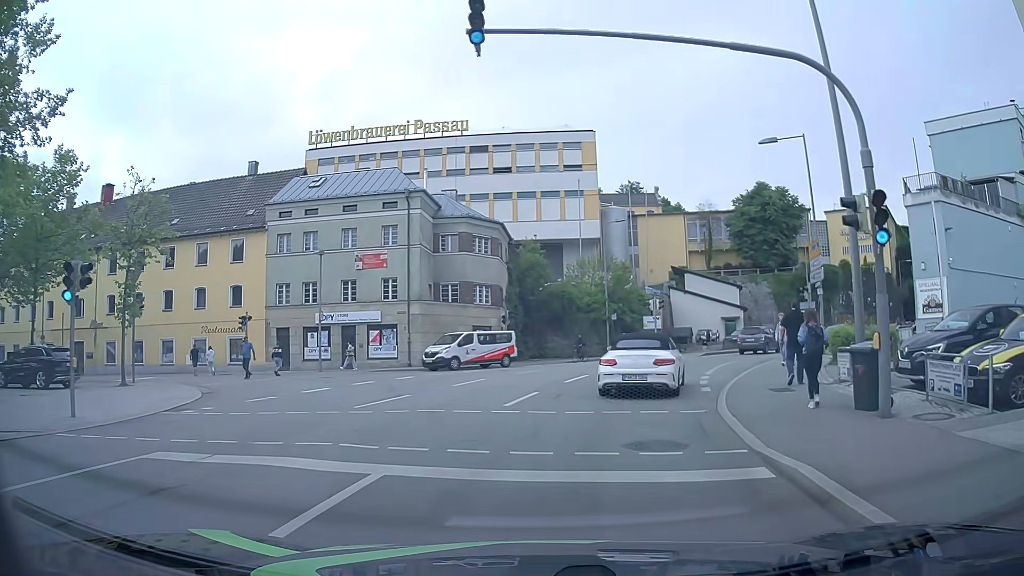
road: residential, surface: asphalt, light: Day
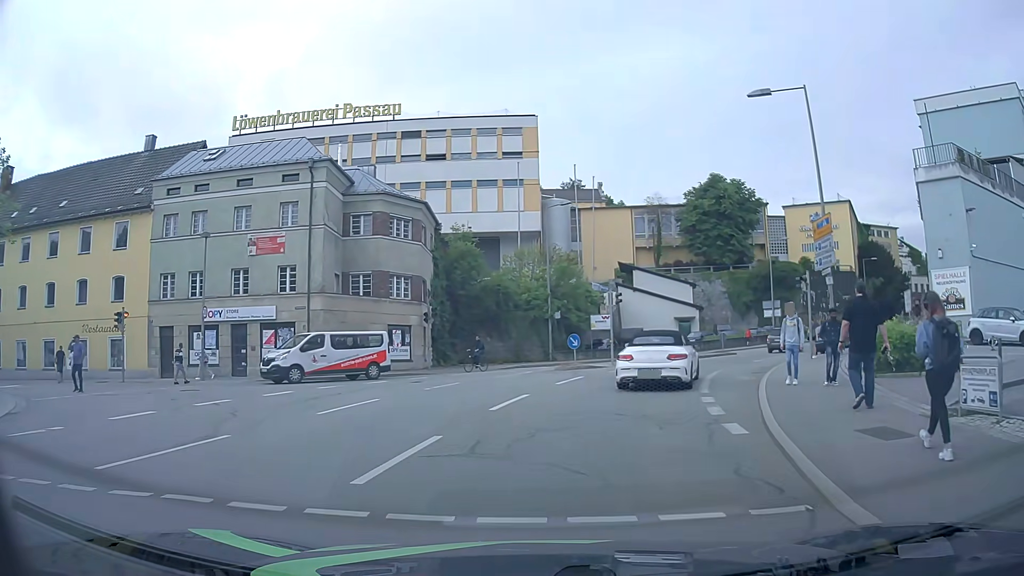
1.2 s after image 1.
(+0.4, +7.3) m; +6°
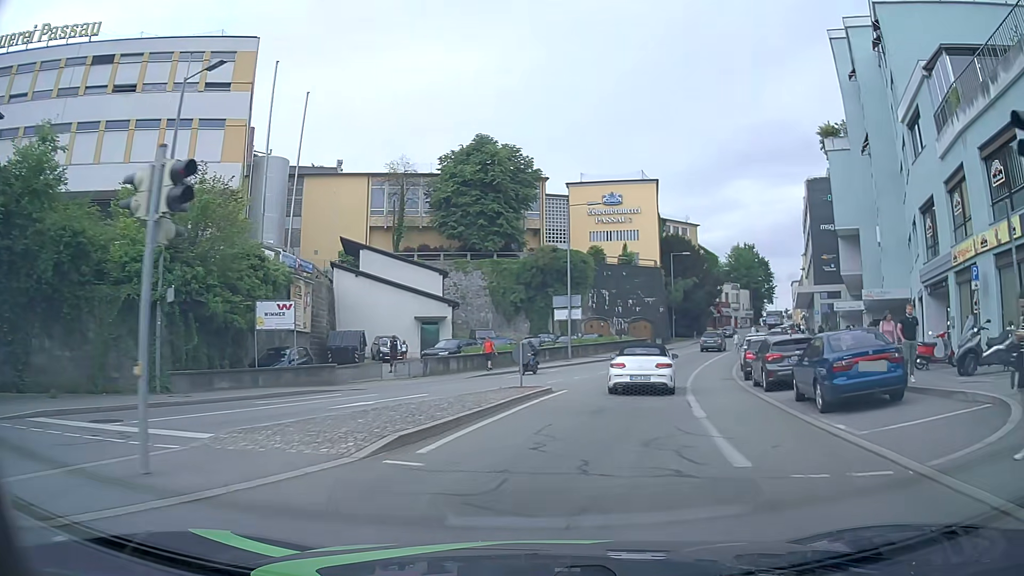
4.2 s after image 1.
(+3.9, +23.2) m; +21°
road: tertiary
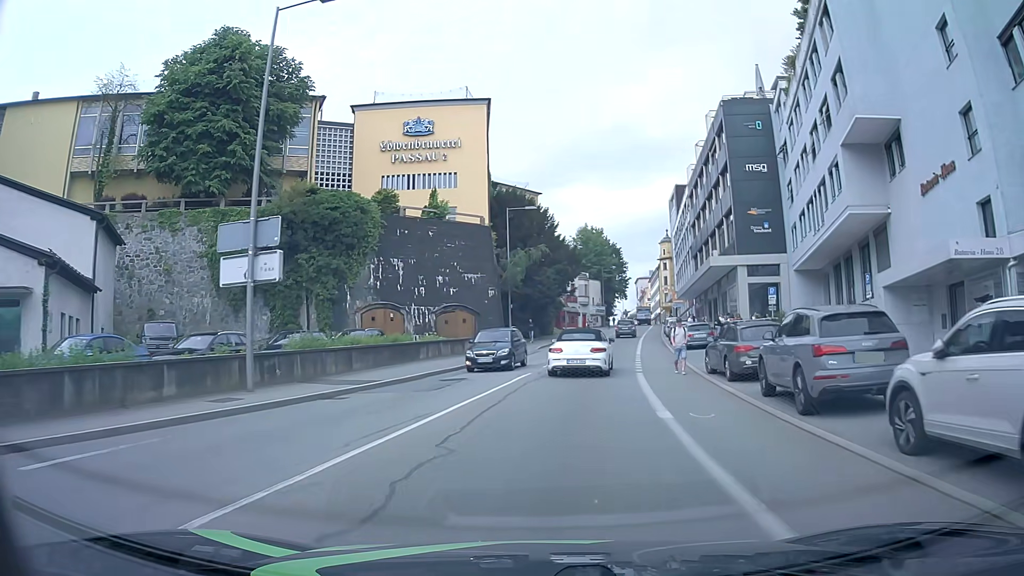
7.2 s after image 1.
(+4.7, +27.7) m; +15°
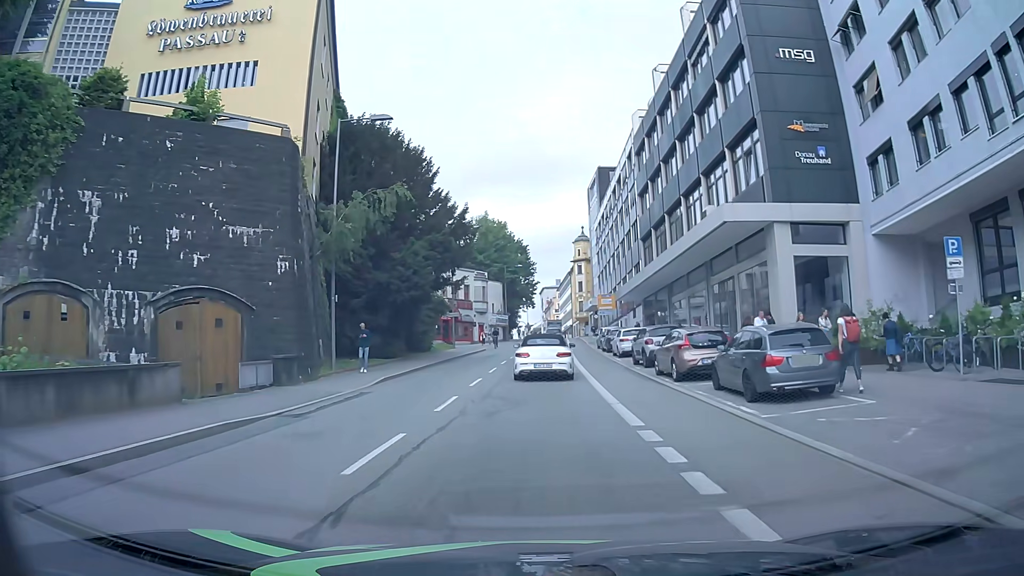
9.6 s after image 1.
(+1.9, +23.7) m; +8°
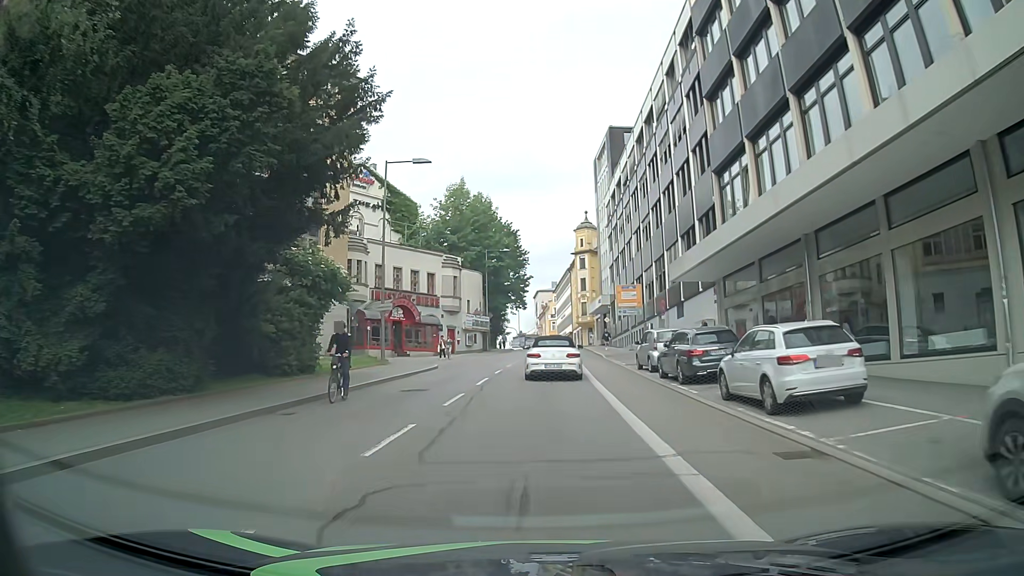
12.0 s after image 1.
(+0.7, +23.1) m; +1°
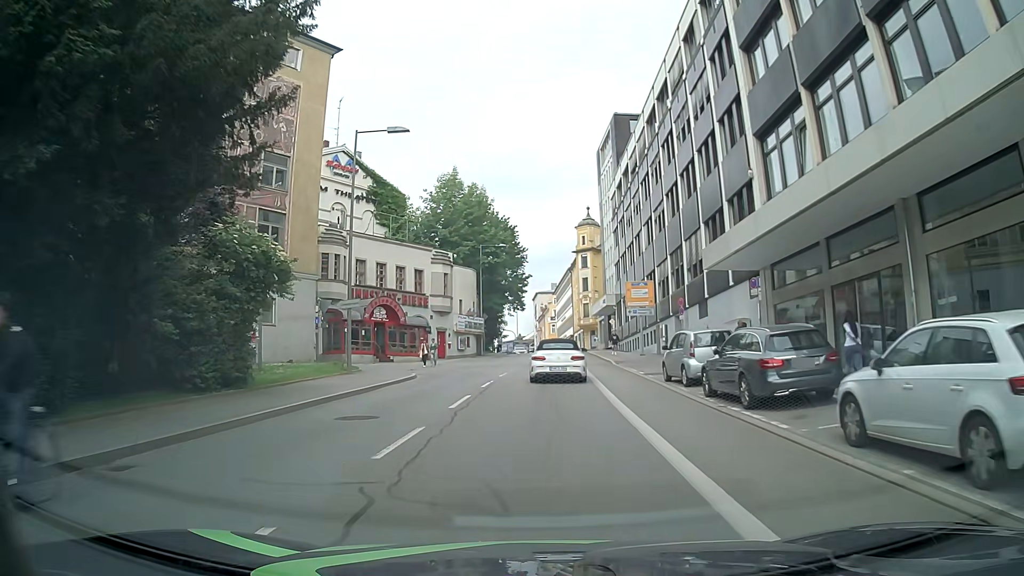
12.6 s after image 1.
(0.0, +5.8) m; 0°
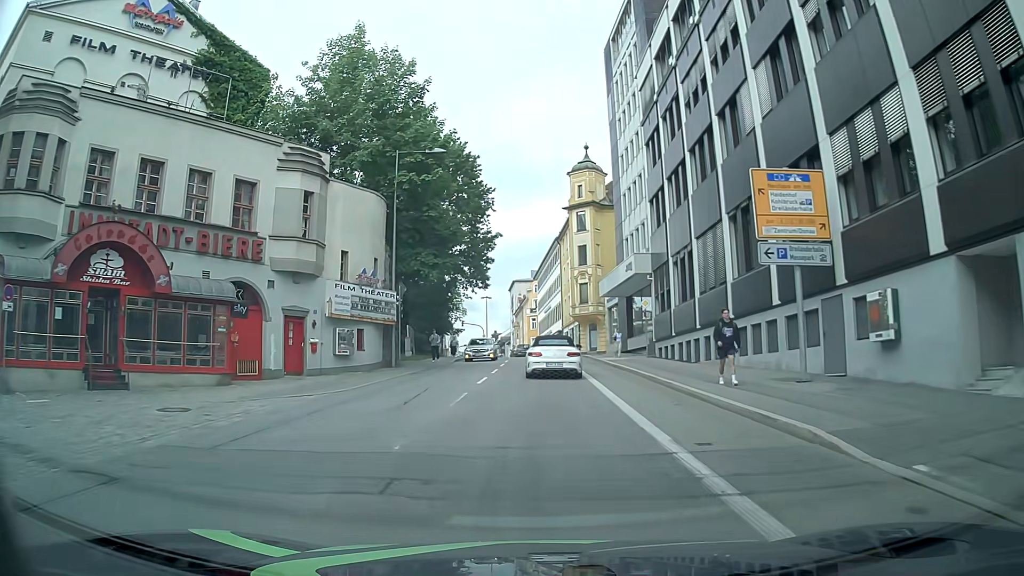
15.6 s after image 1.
(+0.4, +30.5) m; +2°
(0, +10) (0, +20) (0, +30) (0, +40) (0, +50) (0, +60) (-1, +70) (-3, +80) (-6, +89) (-11, +98) m
